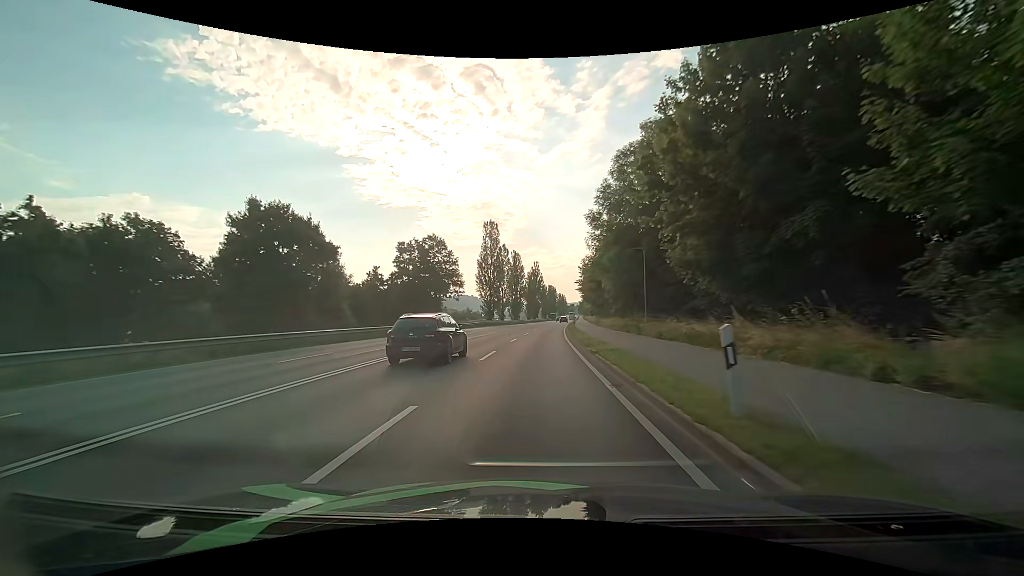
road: primary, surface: asphalt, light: Day
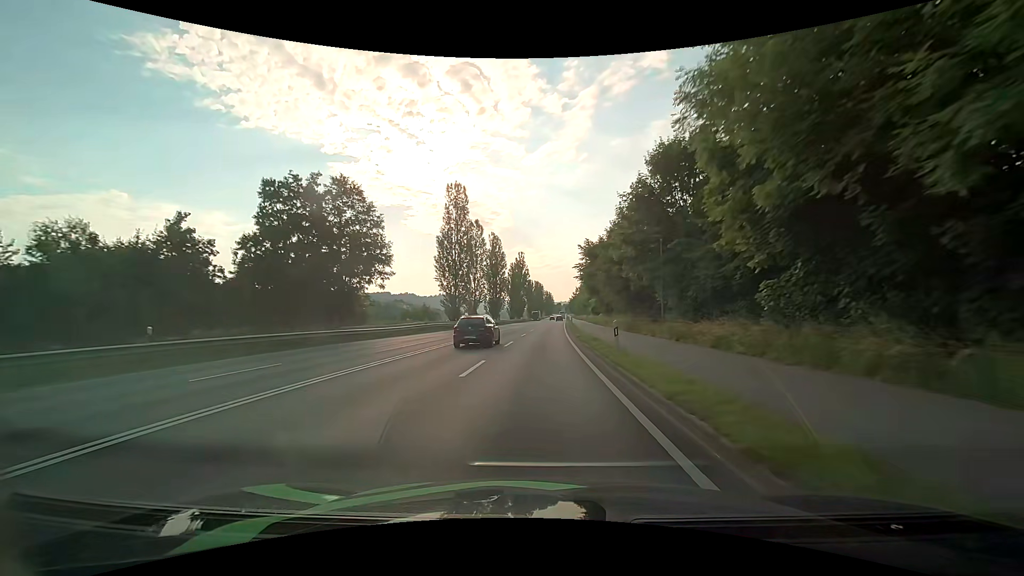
(+0.2, +28.2) m; +1°
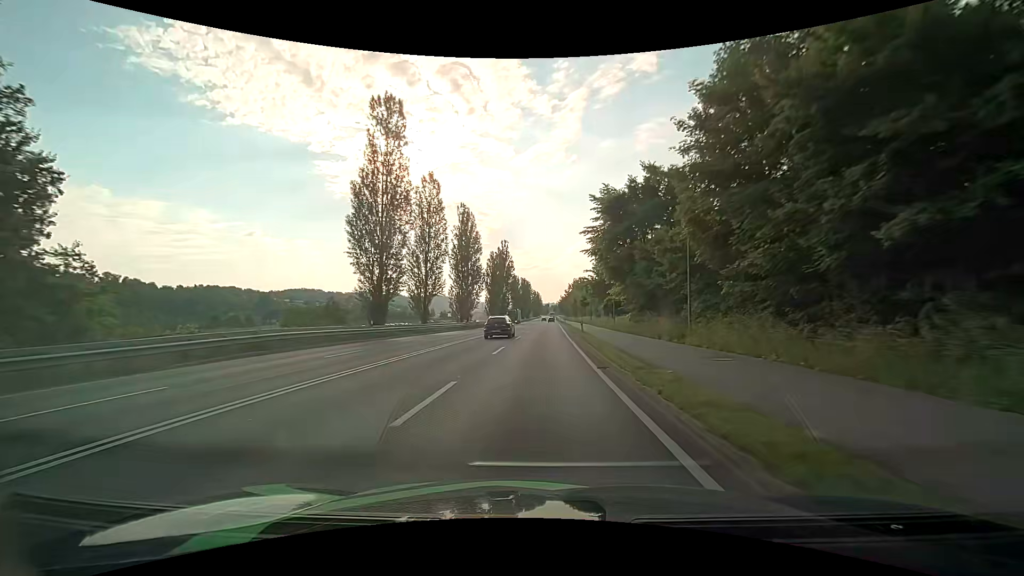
(+0.4, +28.8) m; +2°
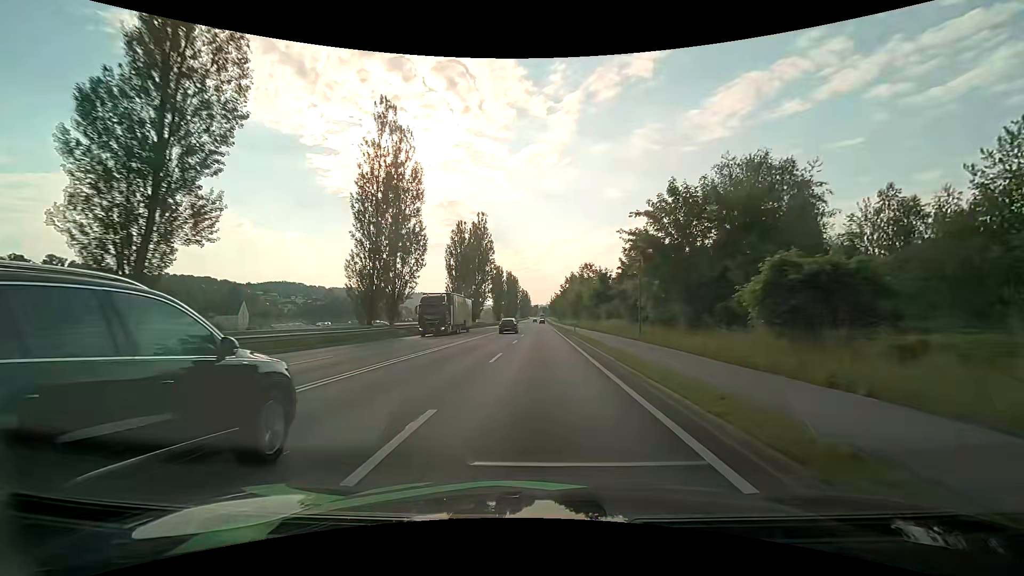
(+0.1, +39.1) m; +1°
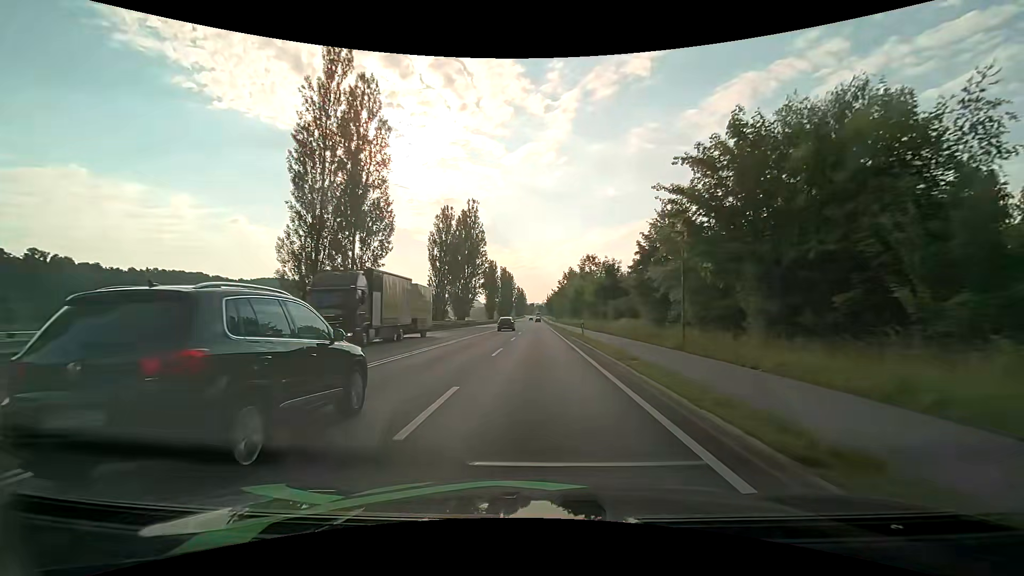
(0.0, +9.9) m; 0°
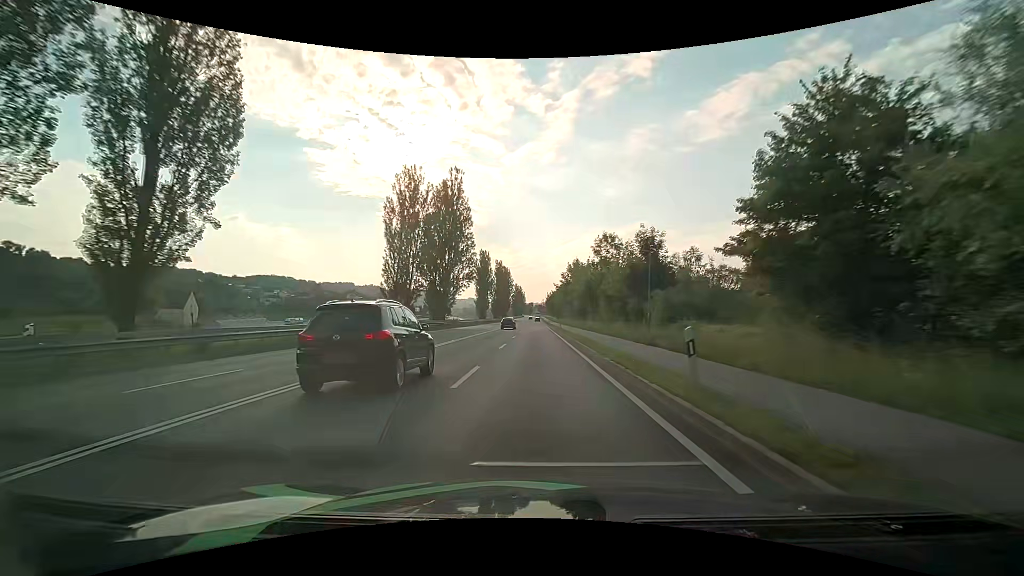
(+0.2, +19.9) m; +1°
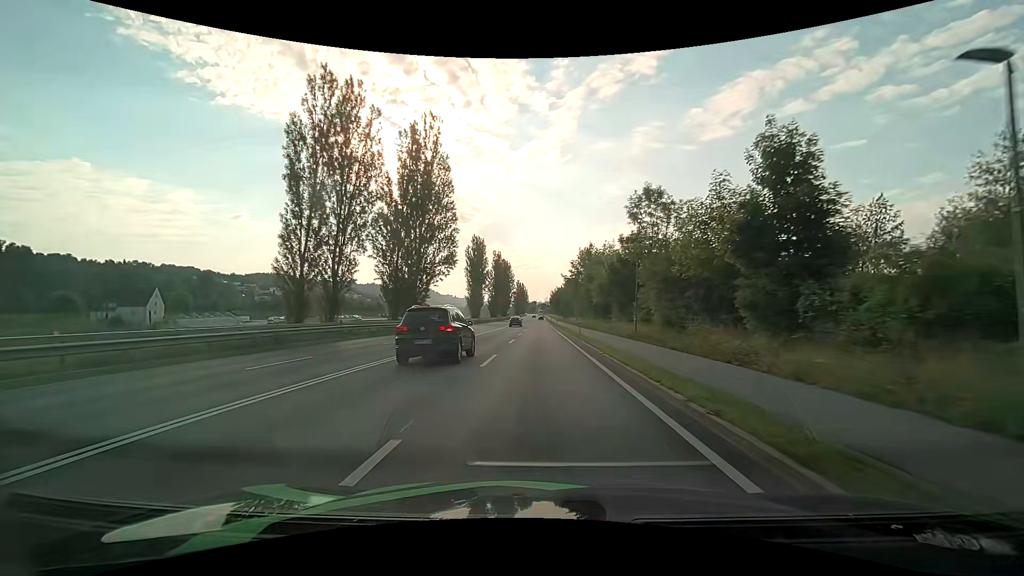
(-0.1, +20.2) m; 0°
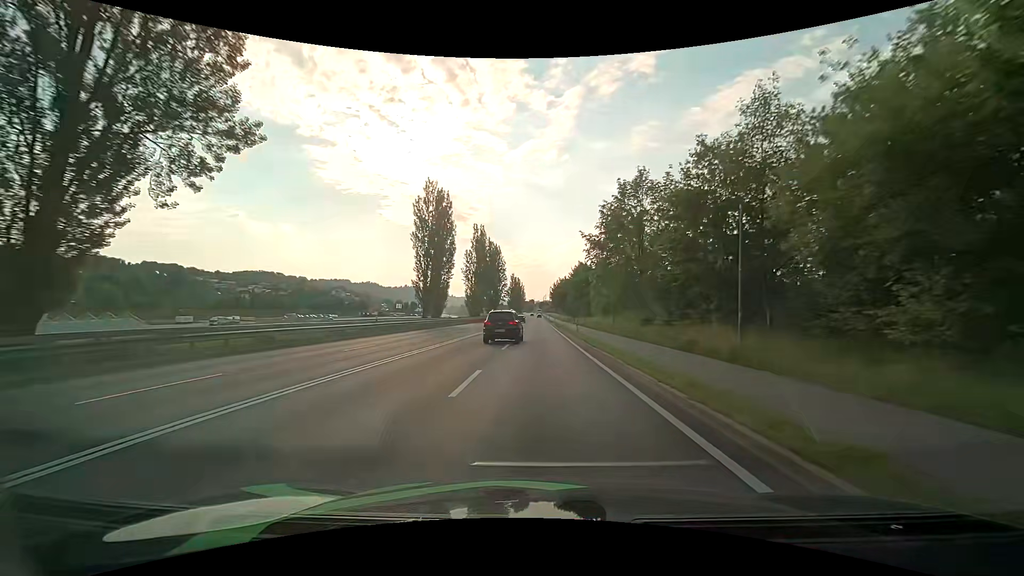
(0.0, +41.3) m; +1°
(0, +10) (0, +20) (0, +30) (-1, +40) (-1, +50) (-1, +60) (-1, +70) (-1, +80) (-1, +90) (-1, +100) m
